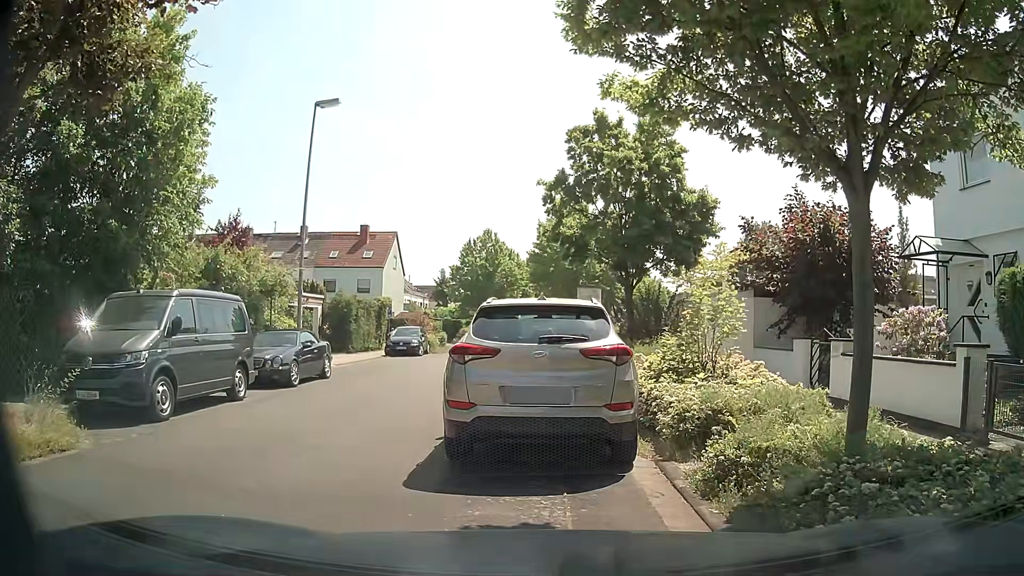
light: Day
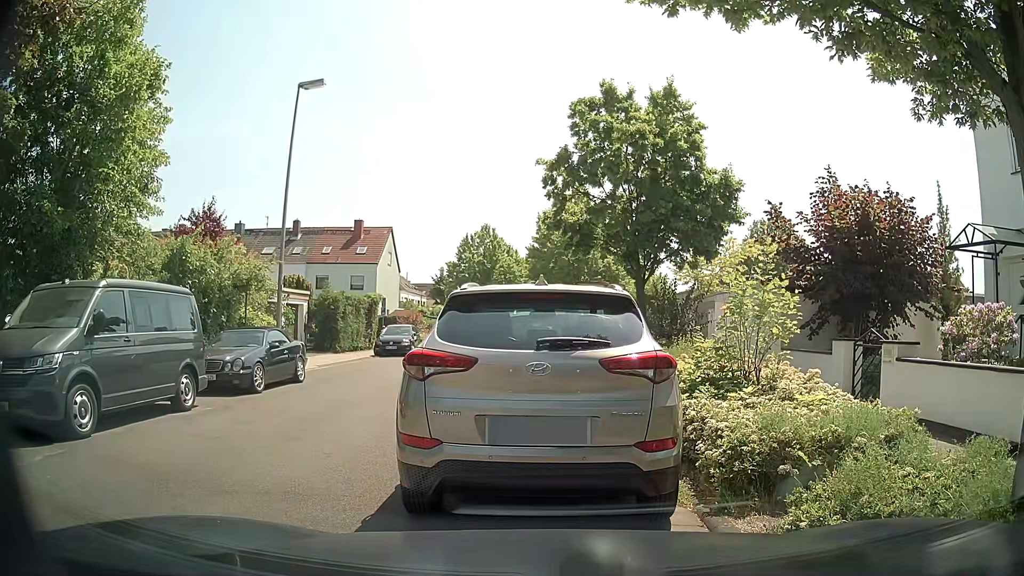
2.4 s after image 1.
(0.0, +1.9) m; +2°
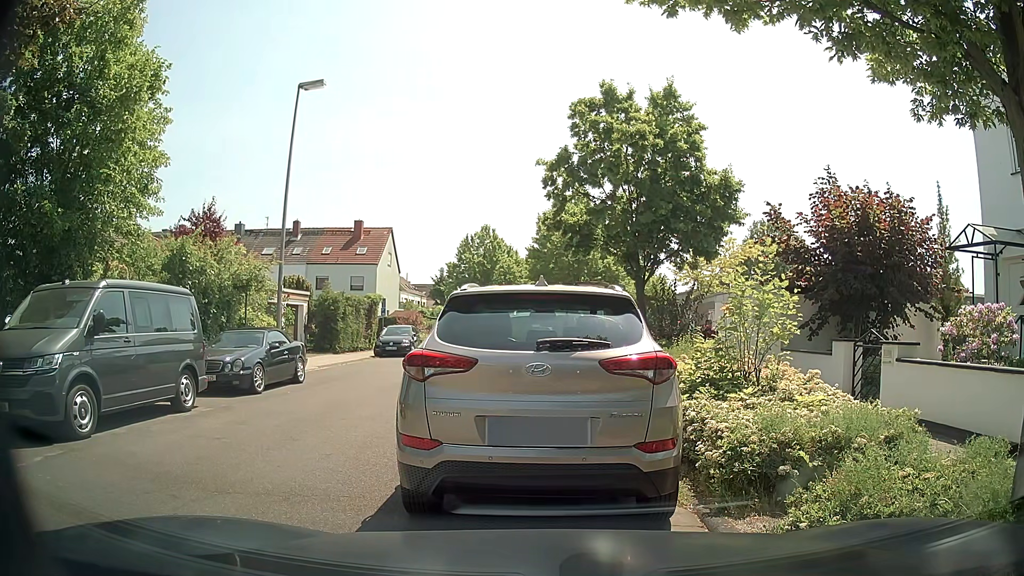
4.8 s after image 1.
(0.0, +0.1) m; 0°
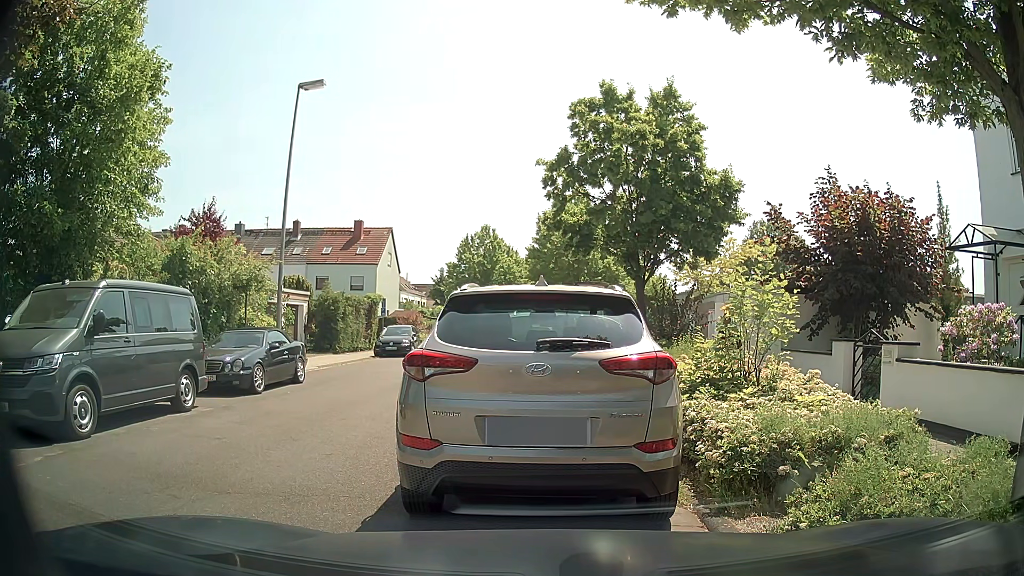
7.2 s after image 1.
(0.0, 0.0) m; 0°
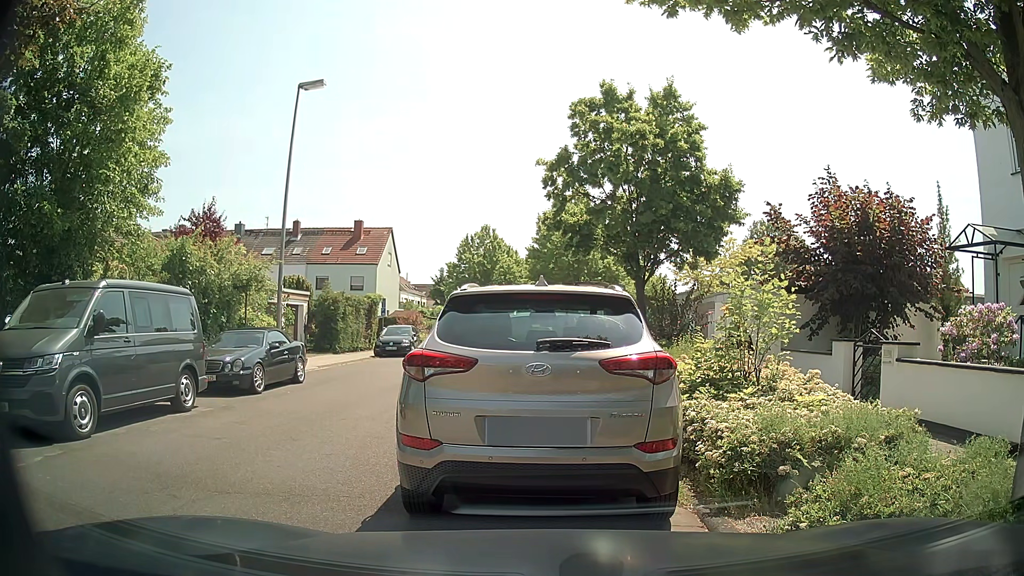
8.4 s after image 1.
(0.0, 0.0) m; 0°
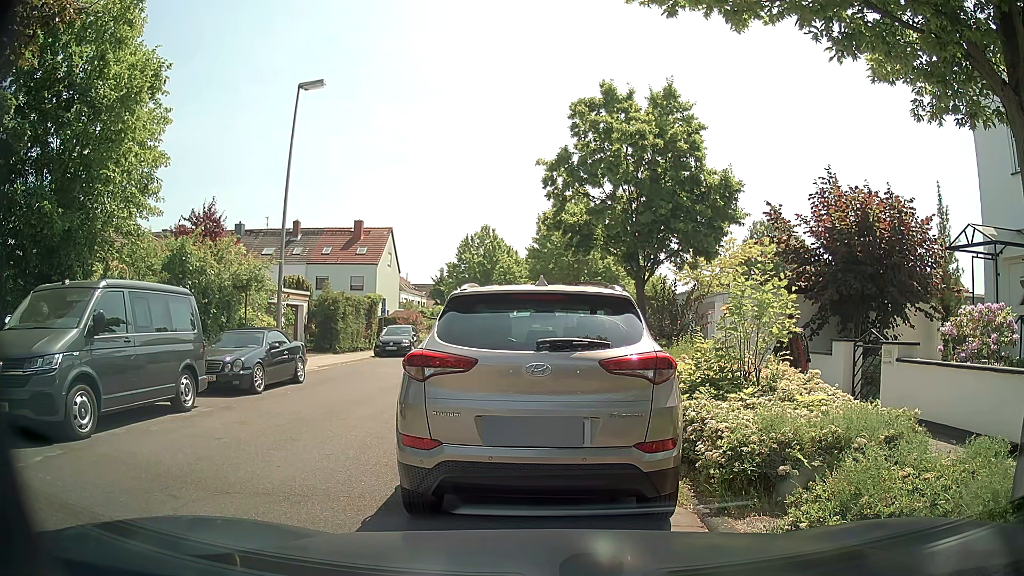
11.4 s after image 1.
(0.0, 0.0) m; 0°
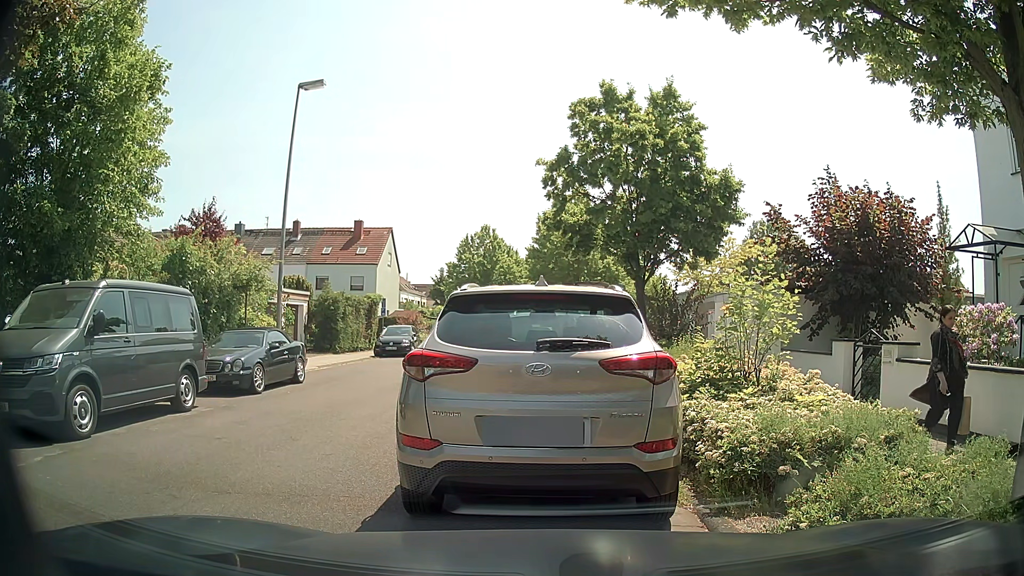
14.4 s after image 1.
(0.0, 0.0) m; 0°
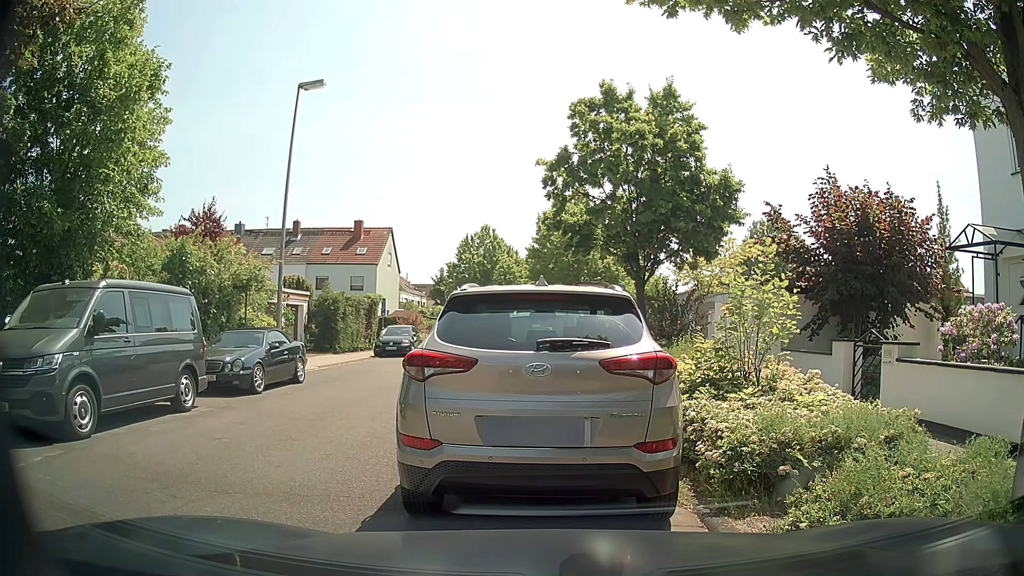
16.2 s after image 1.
(0.0, 0.0) m; 0°
